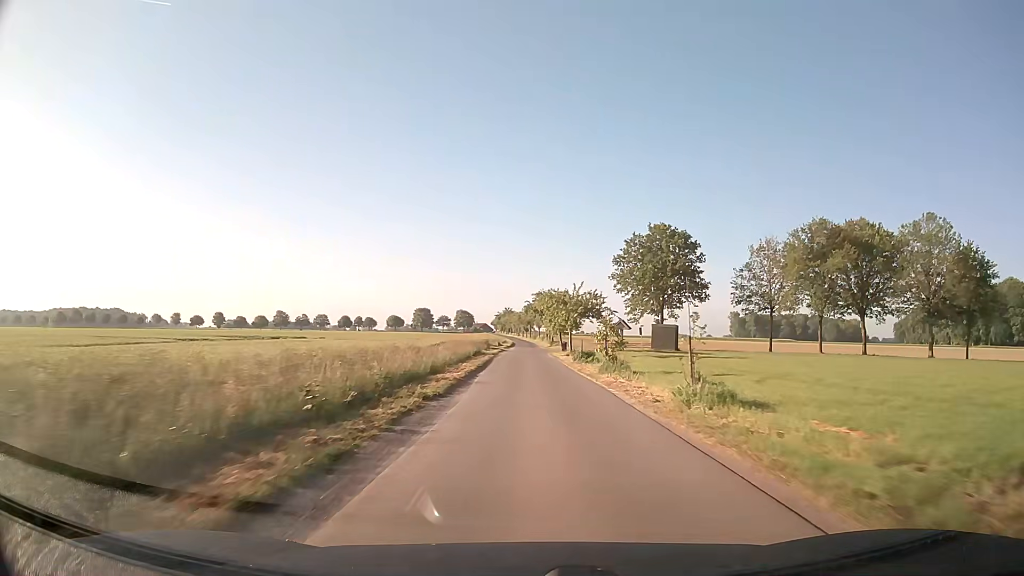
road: unclassified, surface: asphalt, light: Day
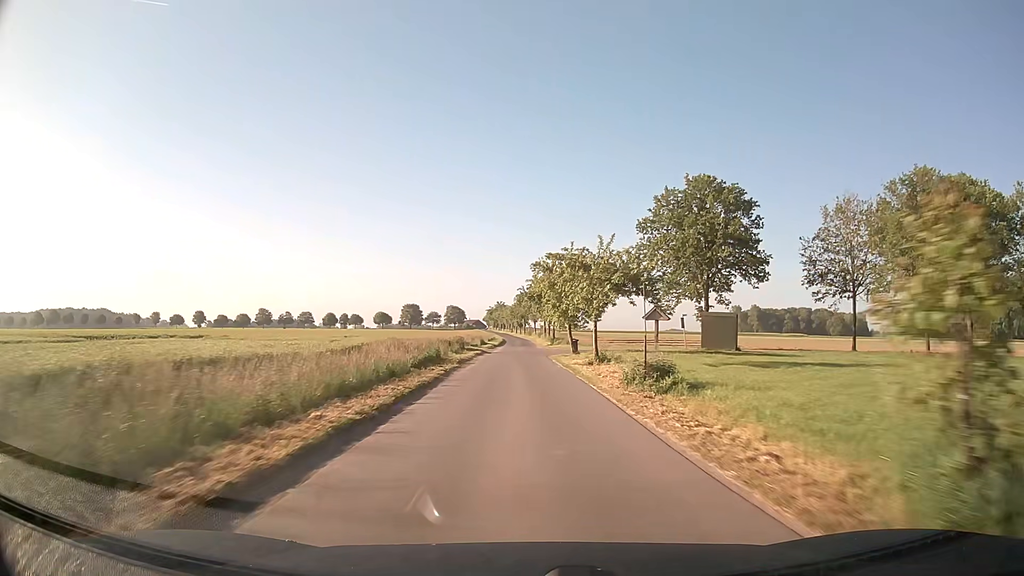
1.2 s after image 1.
(+0.3, +22.0) m; +1°
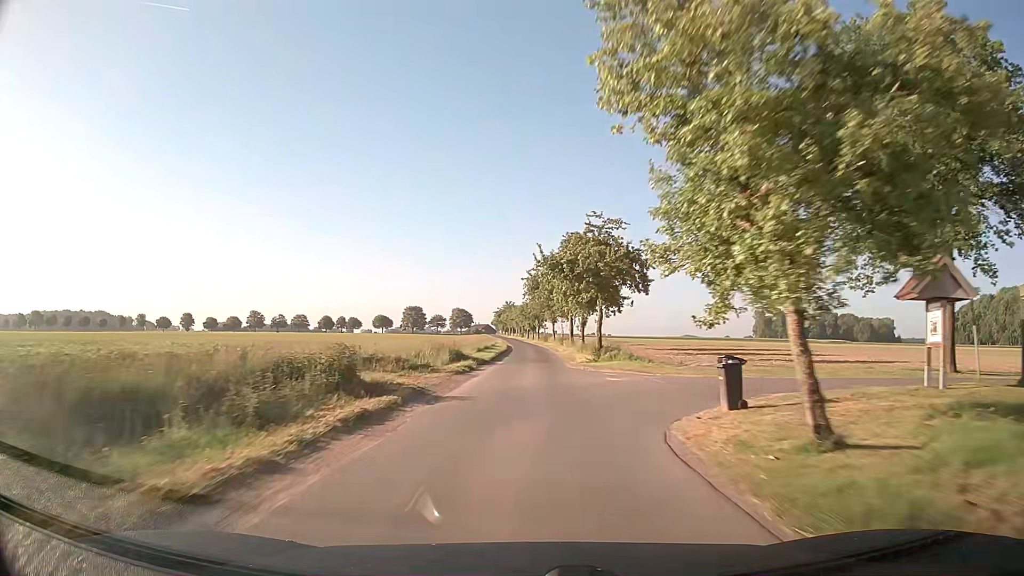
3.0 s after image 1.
(-0.5, +33.2) m; -1°
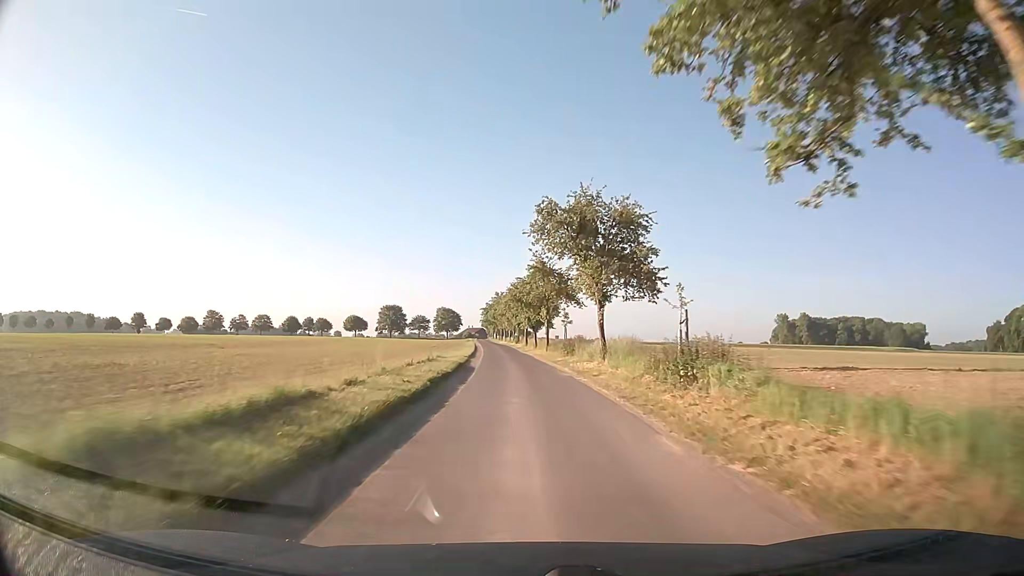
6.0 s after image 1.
(-0.3, +57.0) m; 0°
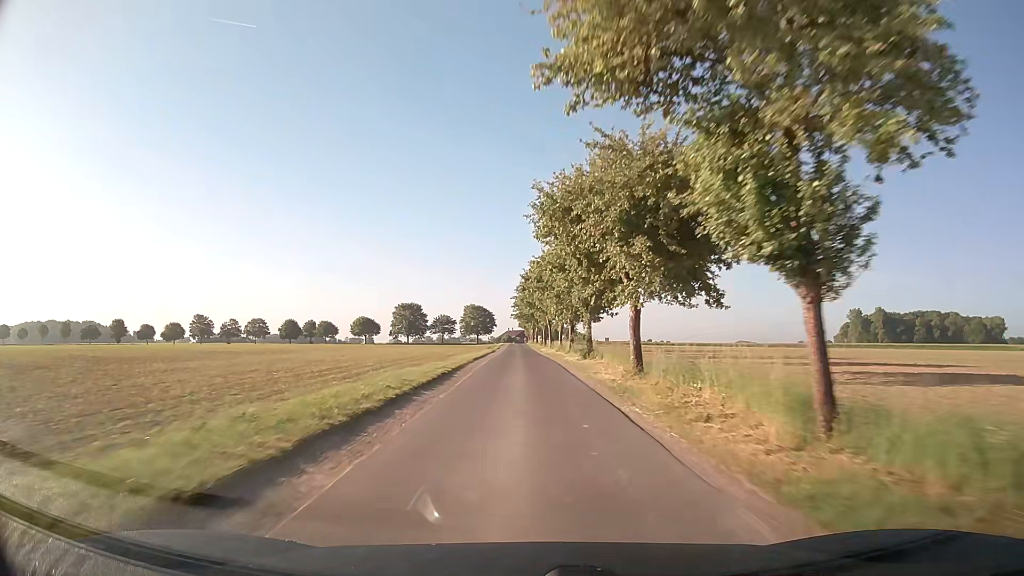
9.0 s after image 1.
(-2.1, +59.0) m; -4°
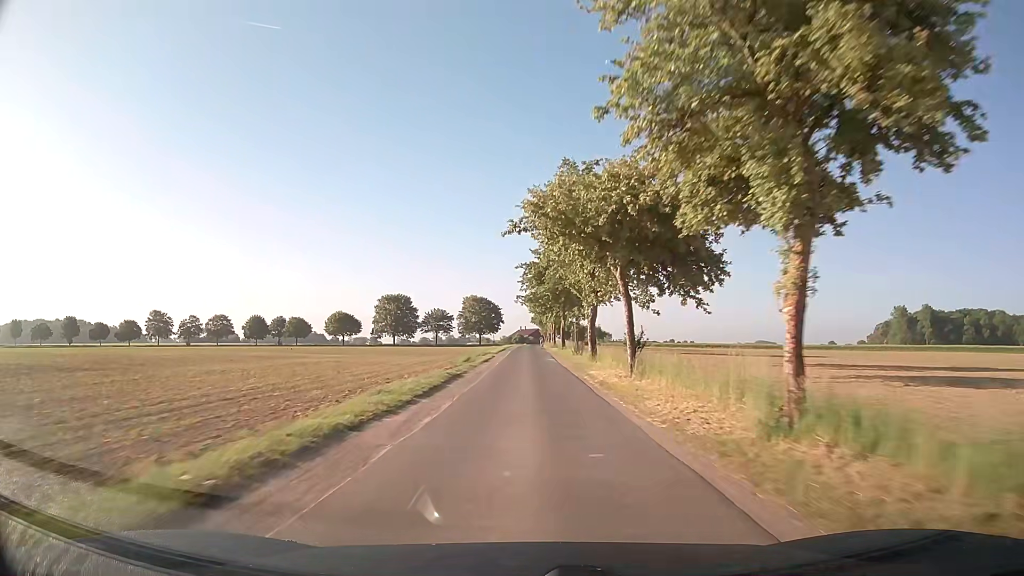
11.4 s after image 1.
(-0.6, +48.2) m; -1°
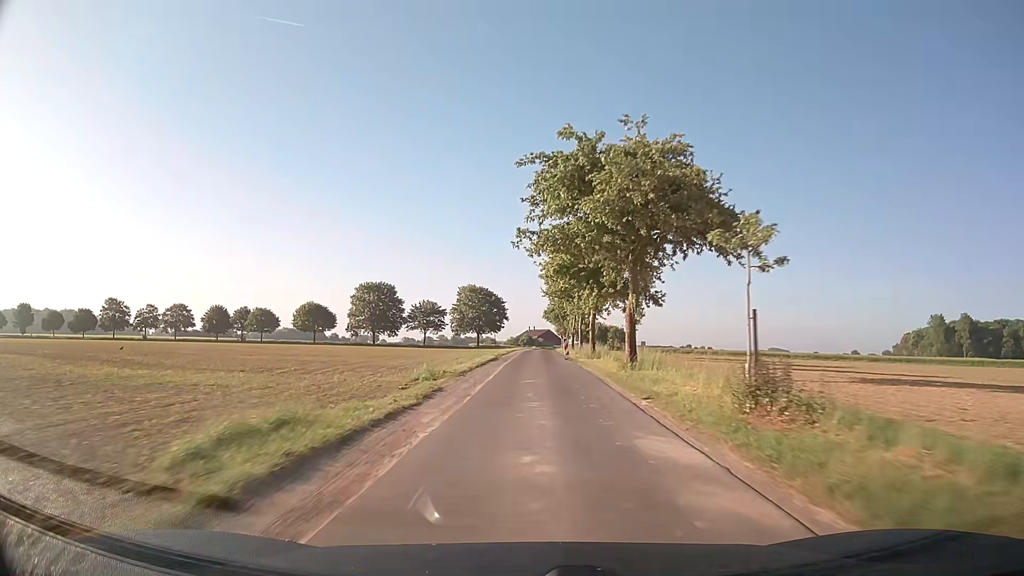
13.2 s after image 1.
(-0.5, +36.4) m; -1°
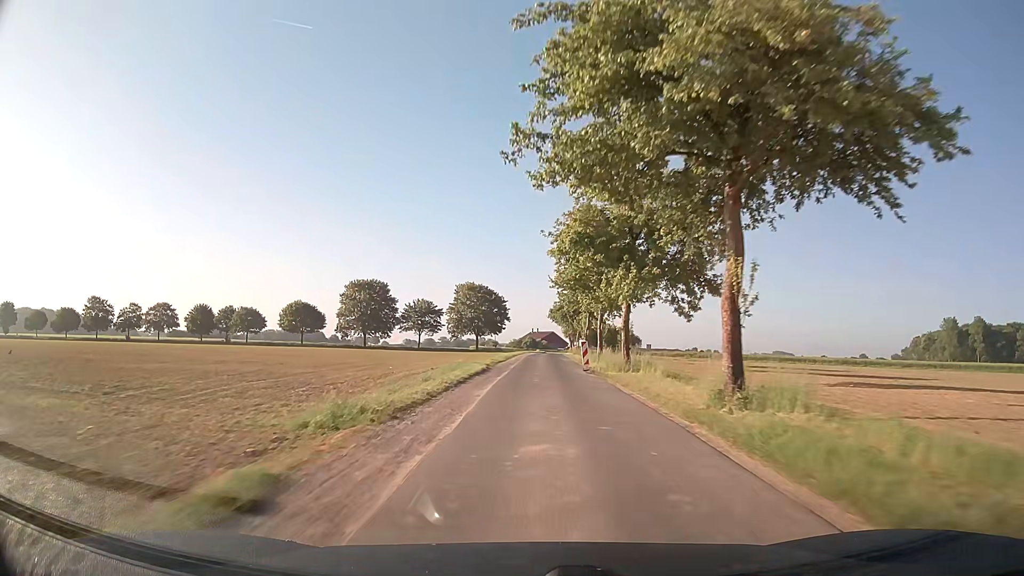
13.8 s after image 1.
(0.0, +11.9) m; 0°
(0, +10) (0, +20) (0, +30) (+1, +40) (+1, +50) (+2, +60) (+2, +70) (+3, +80) (+3, +90) (+4, +100) m
